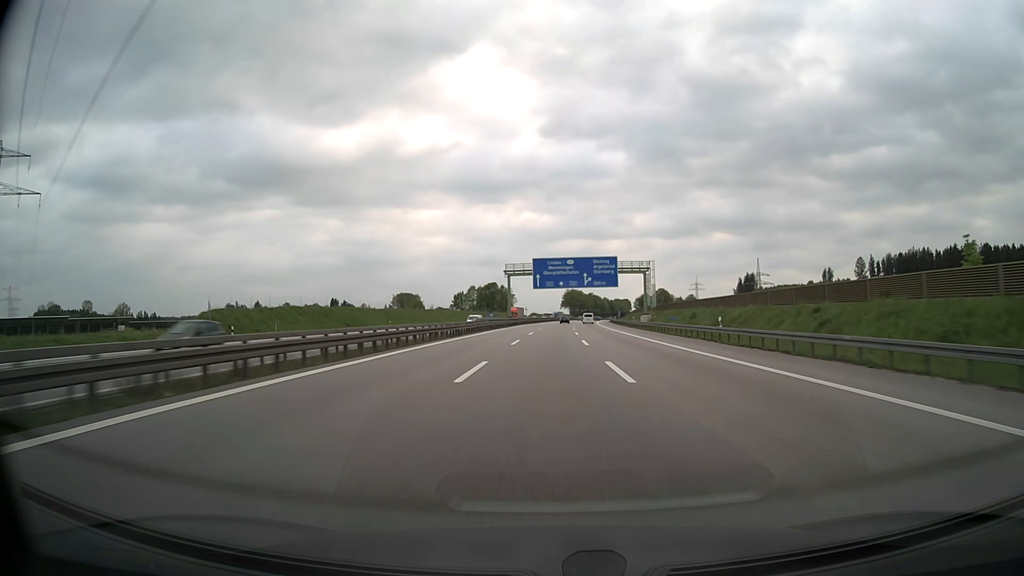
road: motorway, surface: asphalt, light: Day
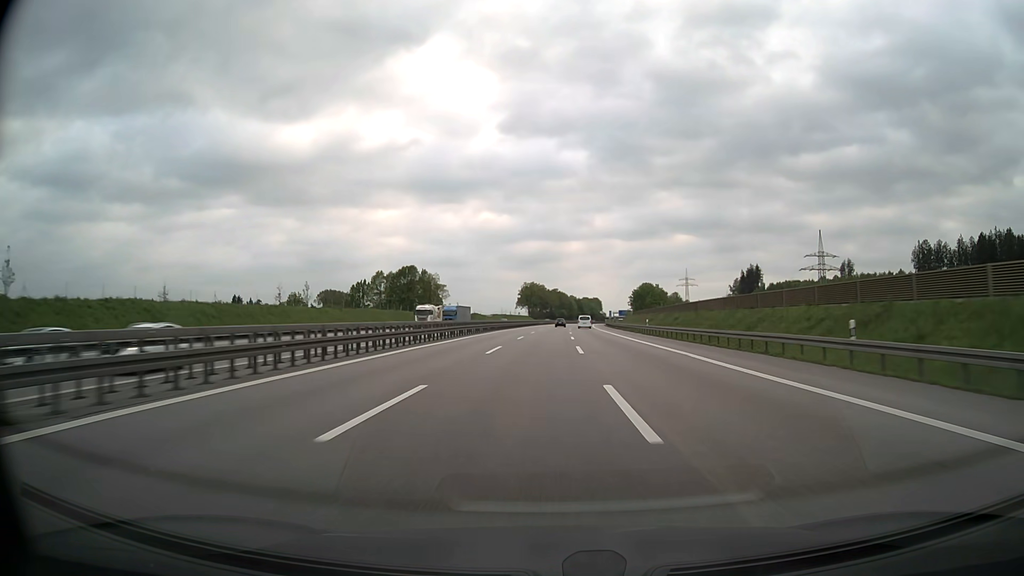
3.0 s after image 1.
(+3.8, +114.5) m; +4°
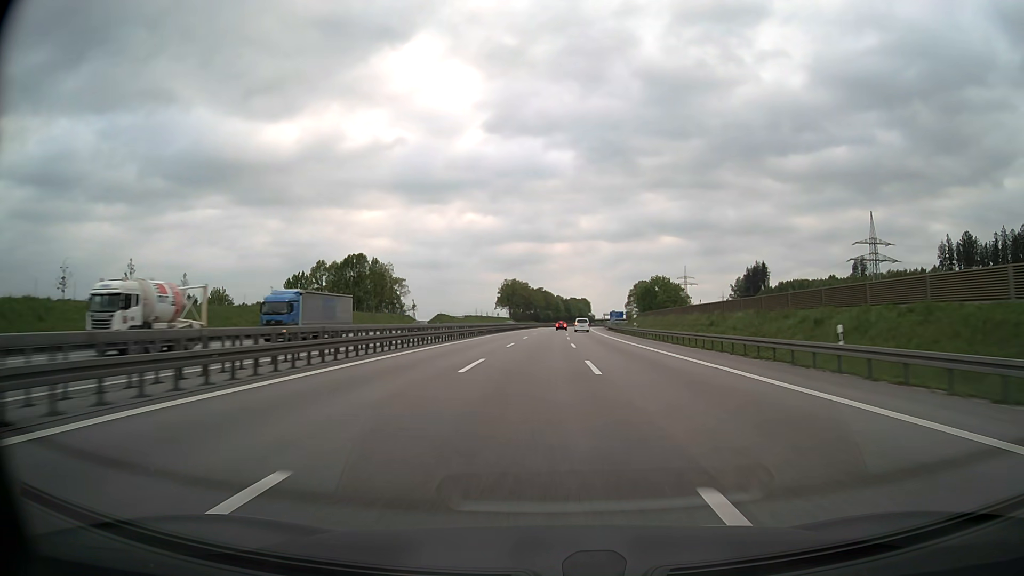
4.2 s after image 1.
(+0.4, +43.9) m; +1°
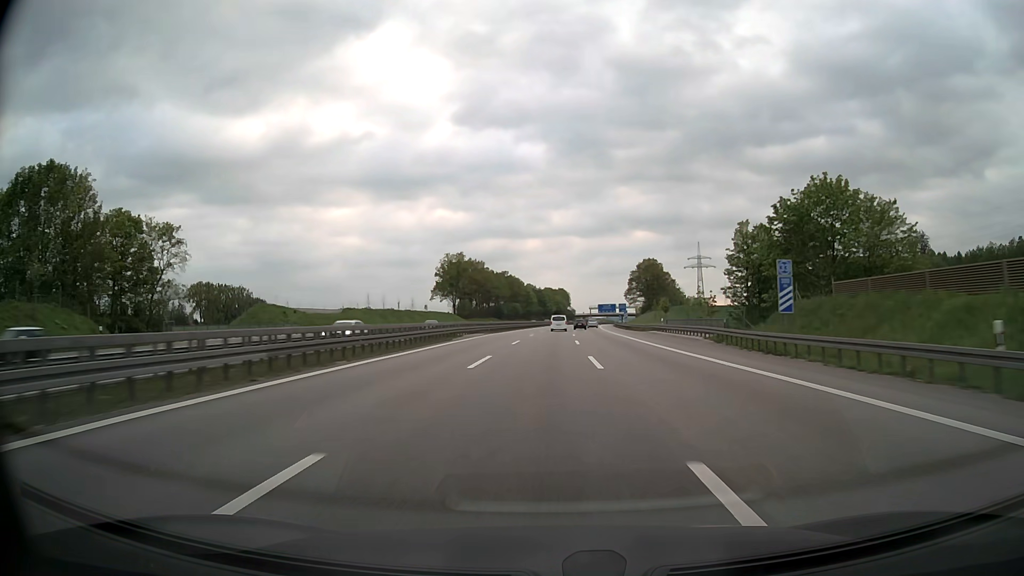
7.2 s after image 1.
(+2.4, +107.8) m; +2°
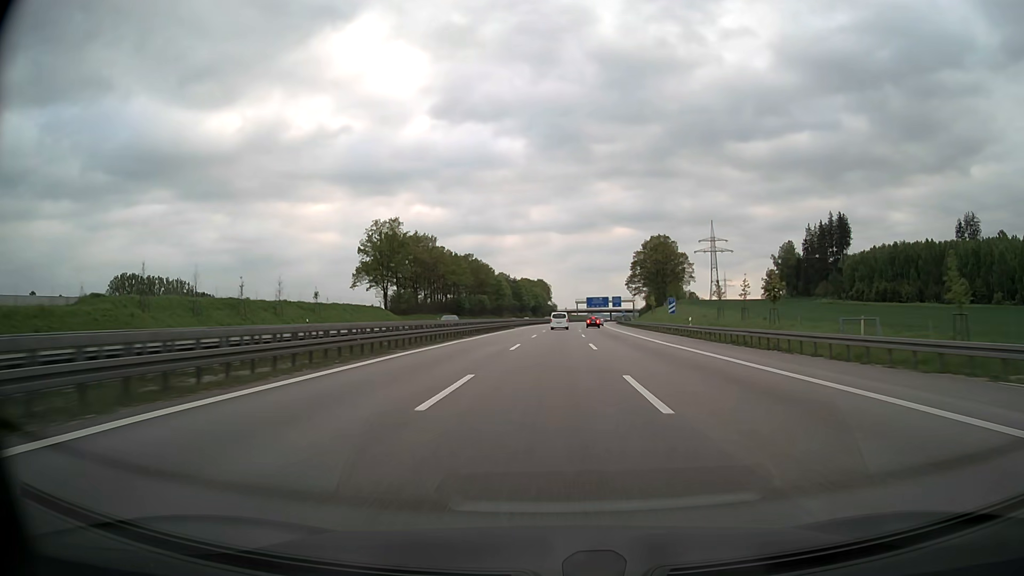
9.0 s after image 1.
(+0.9, +63.0) m; +2°
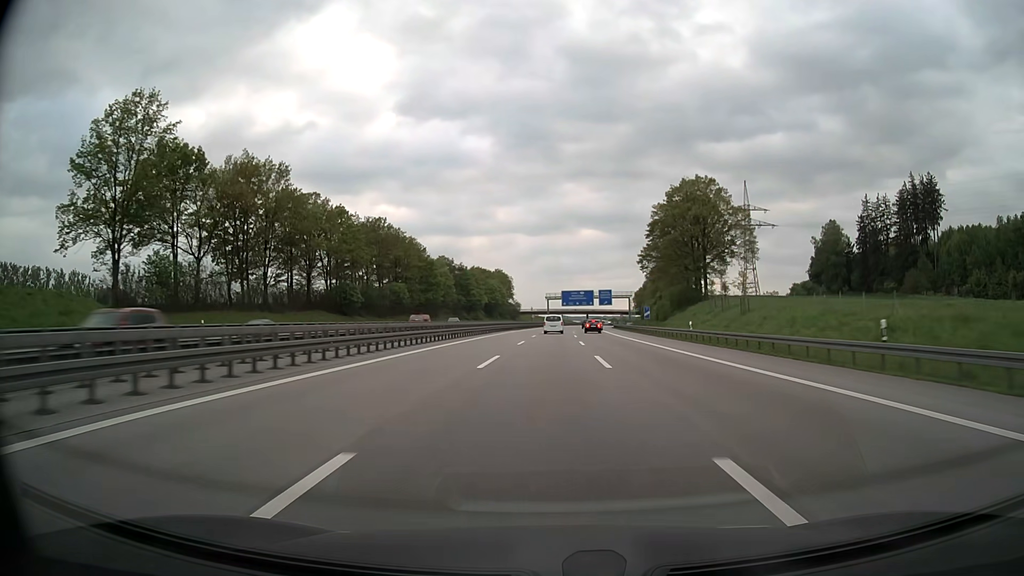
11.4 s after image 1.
(+2.2, +81.9) m; +3°
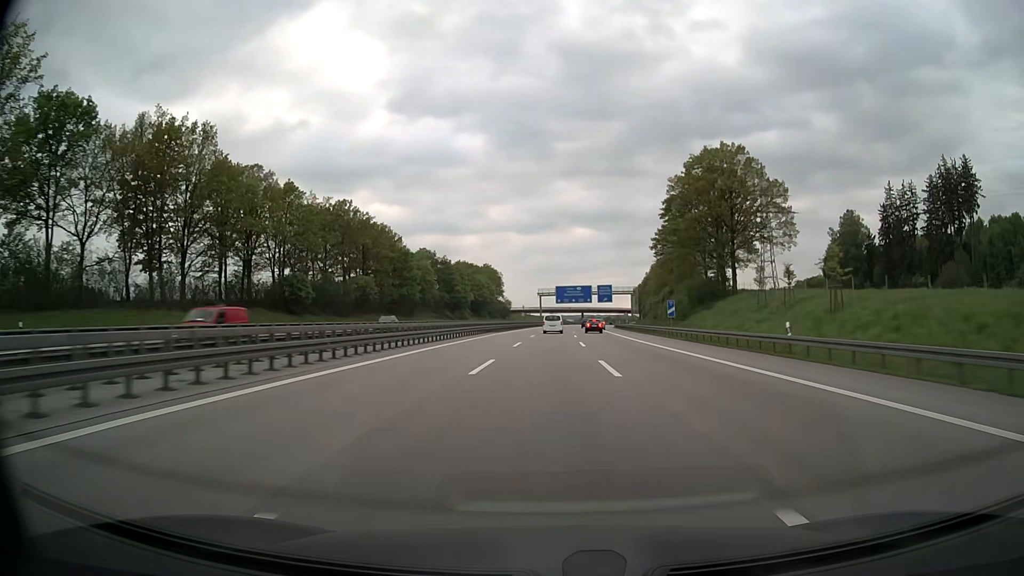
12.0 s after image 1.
(+0.1, +20.2) m; +1°
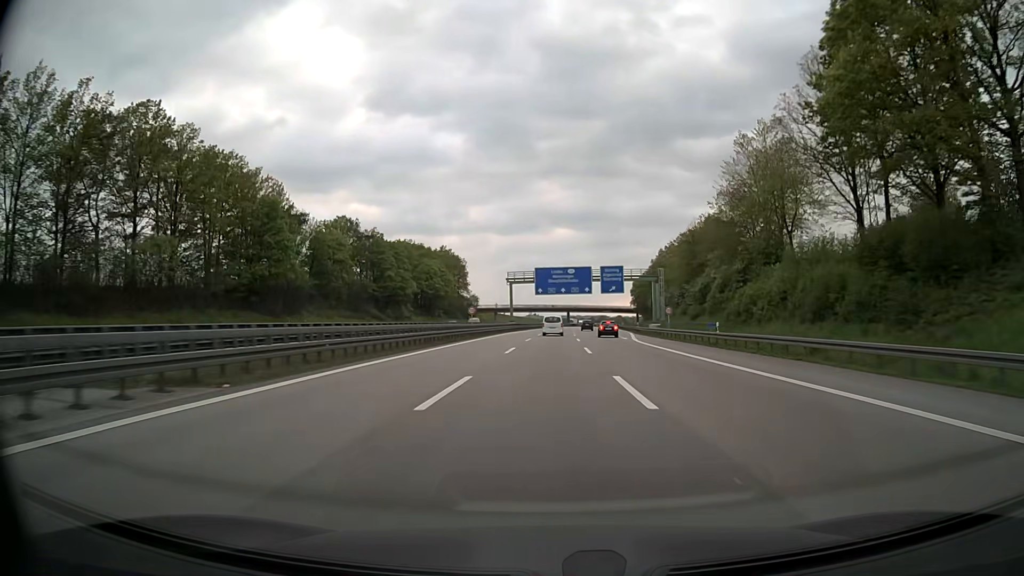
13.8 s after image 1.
(+0.9, +59.9) m; +2°
(0, +10) (0, +20) (0, +30) (0, +40) (+1, +50) (+1, +60) (+1, +70) (+2, +80) (+2, +90) (+3, +100) m
